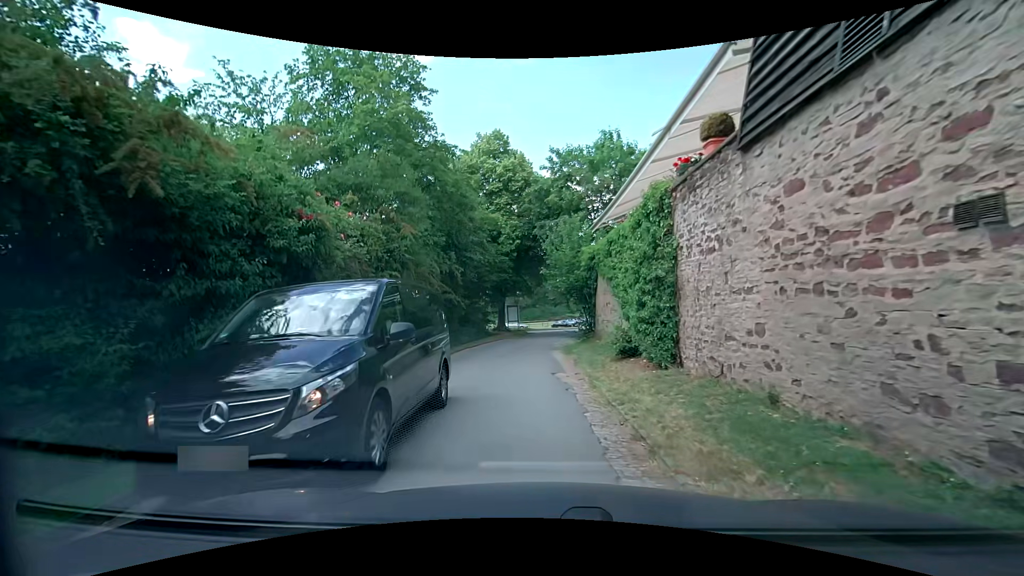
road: service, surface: paved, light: Day
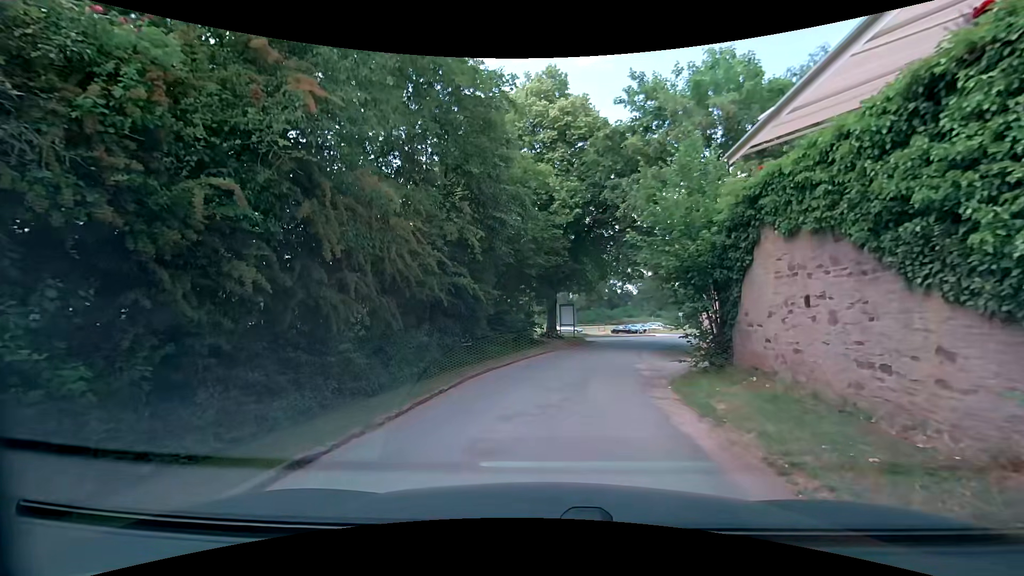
(-0.3, +9.9) m; -6°
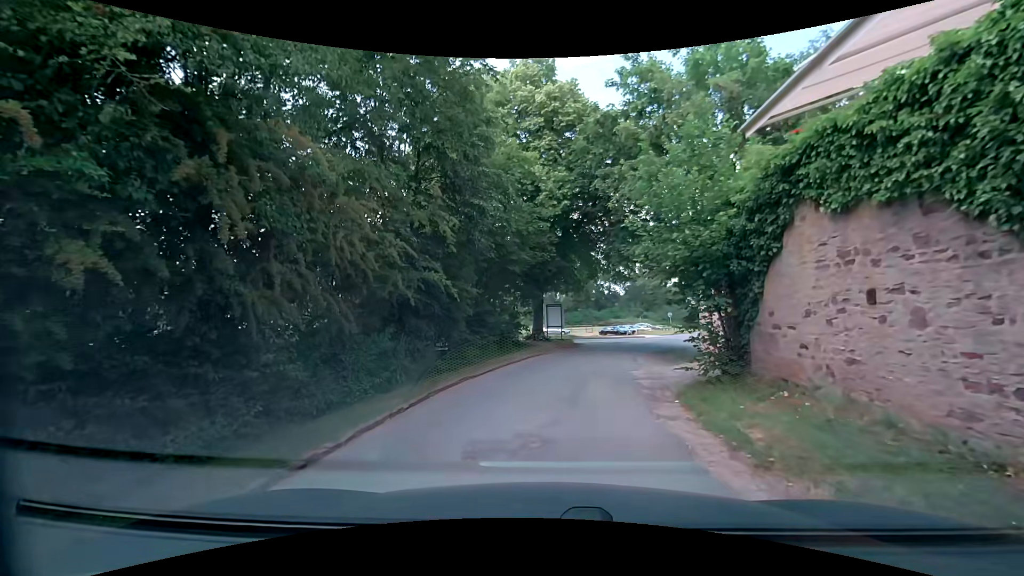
(0.0, +1.8) m; +2°
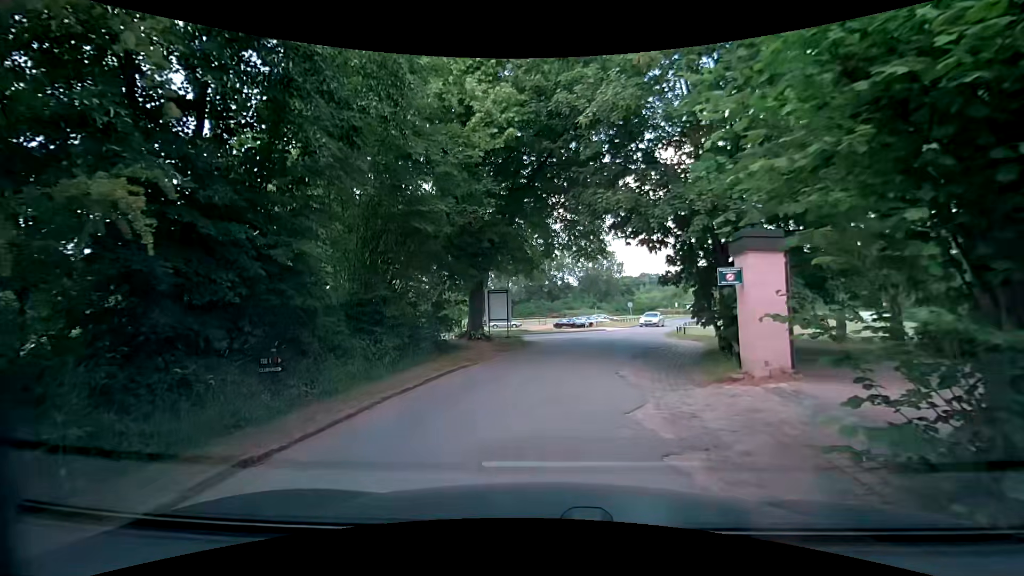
(+0.4, +7.3) m; +4°
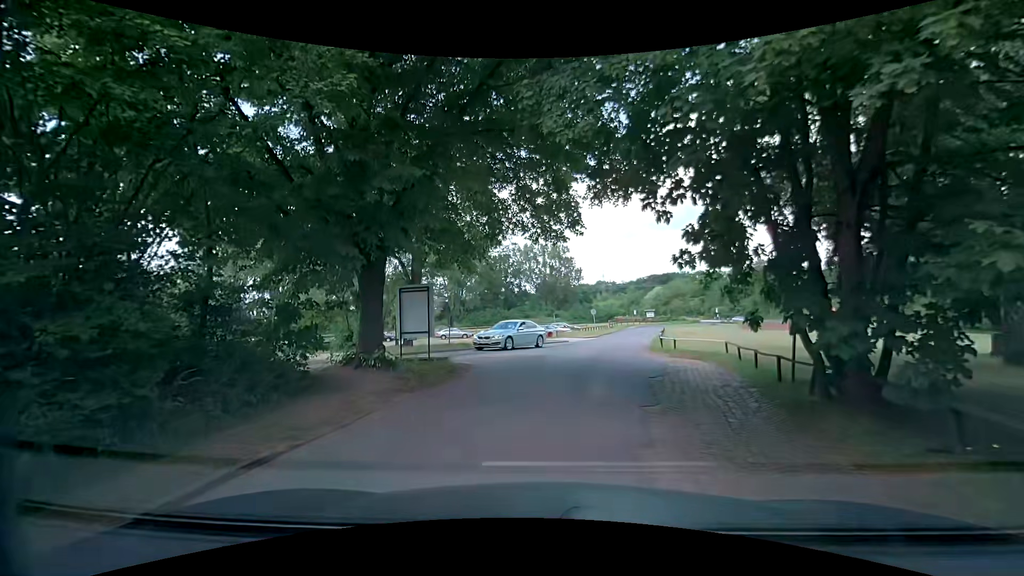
(+0.4, +7.4) m; +5°
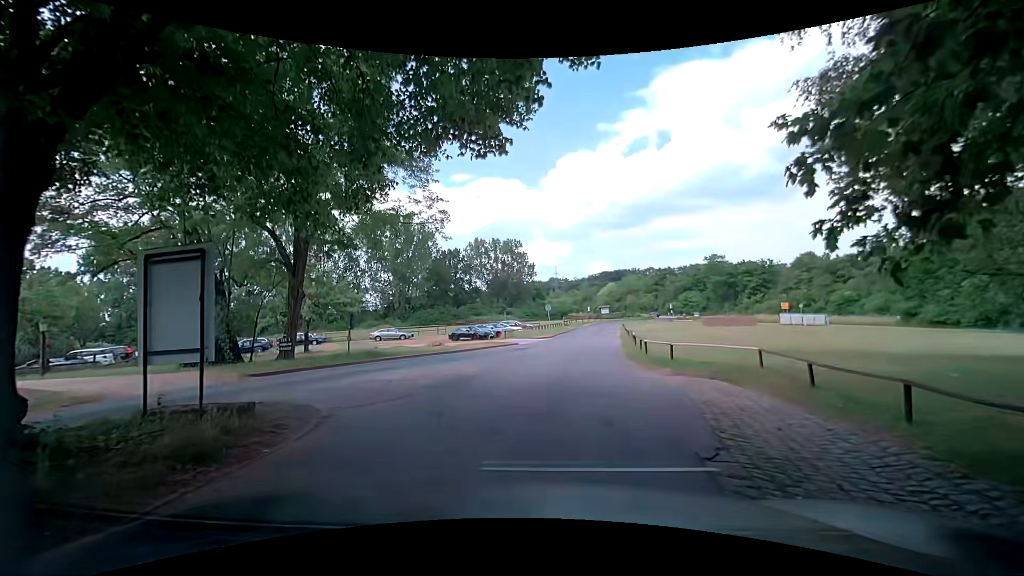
(+0.4, +7.5) m; +5°
